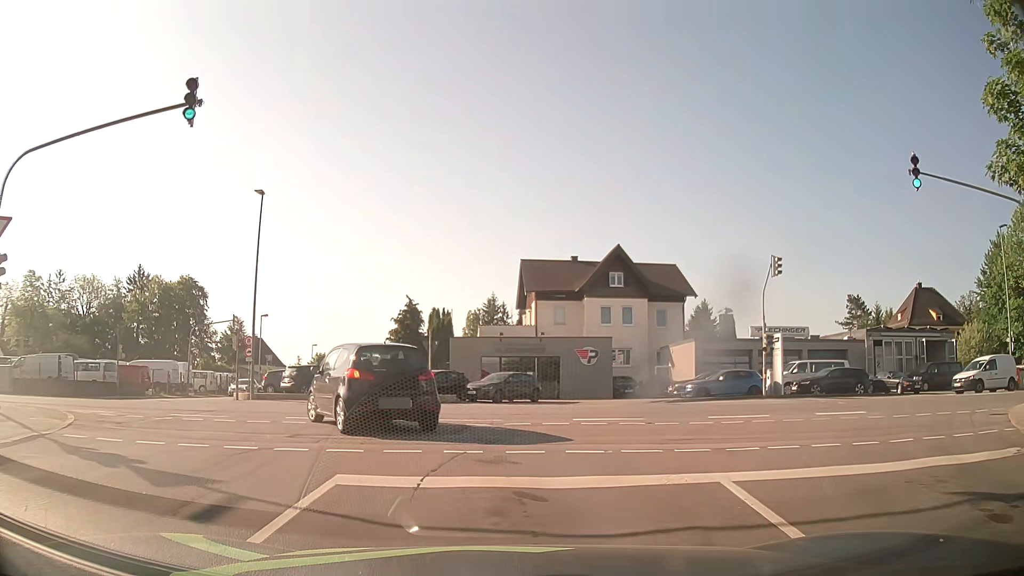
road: residential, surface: asphalt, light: Day
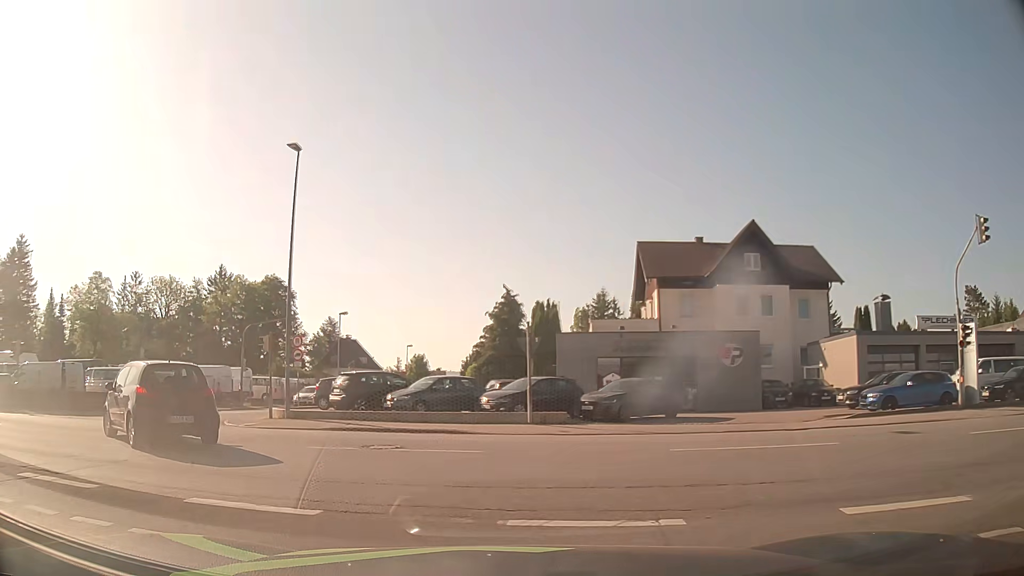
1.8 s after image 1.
(-0.4, +9.0) m; -9°
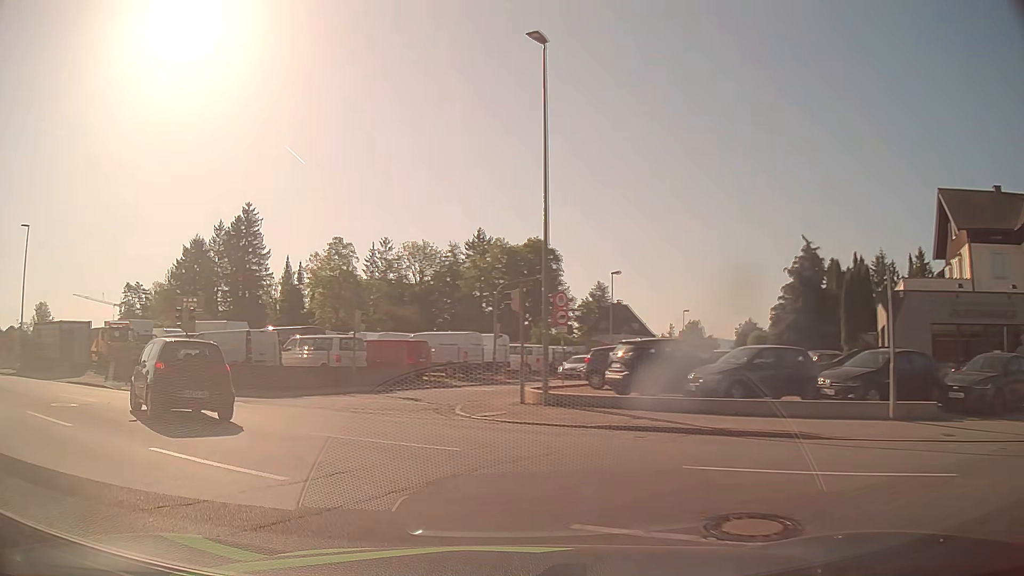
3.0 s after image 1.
(-1.3, +7.1) m; -21°
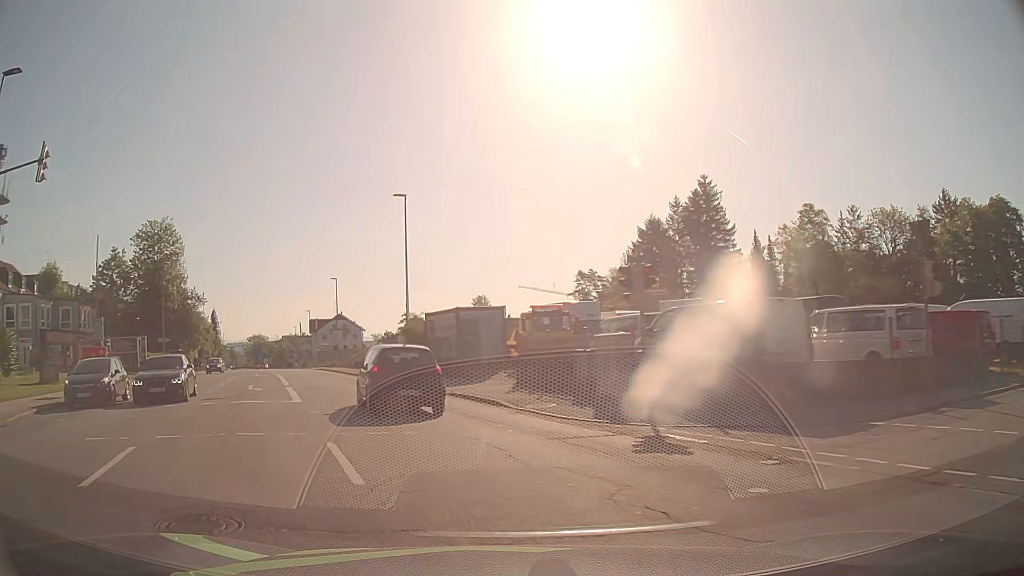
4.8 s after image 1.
(-4.3, +11.3) m; -39°
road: tertiary
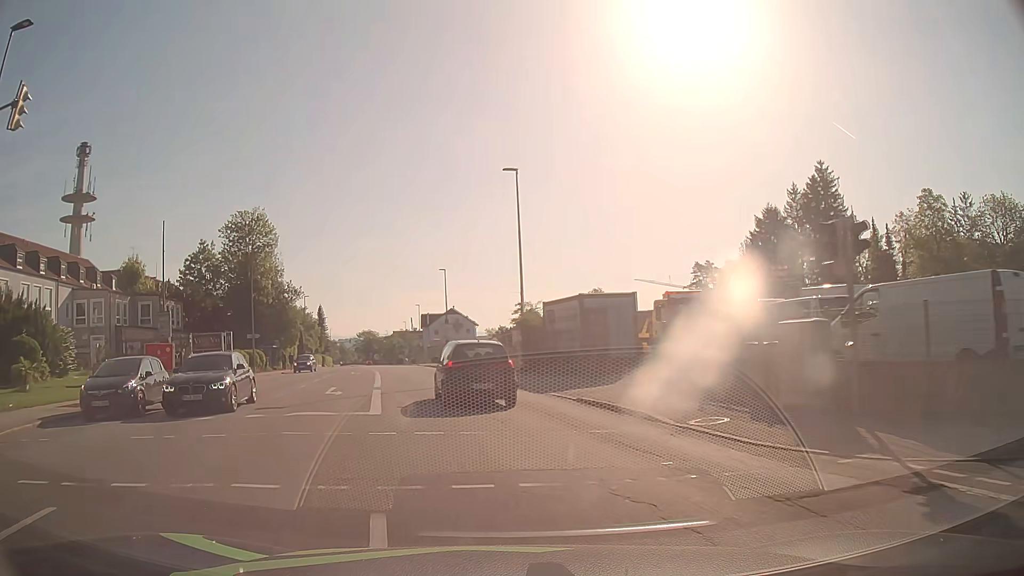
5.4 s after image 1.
(-0.5, +4.8) m; -11°
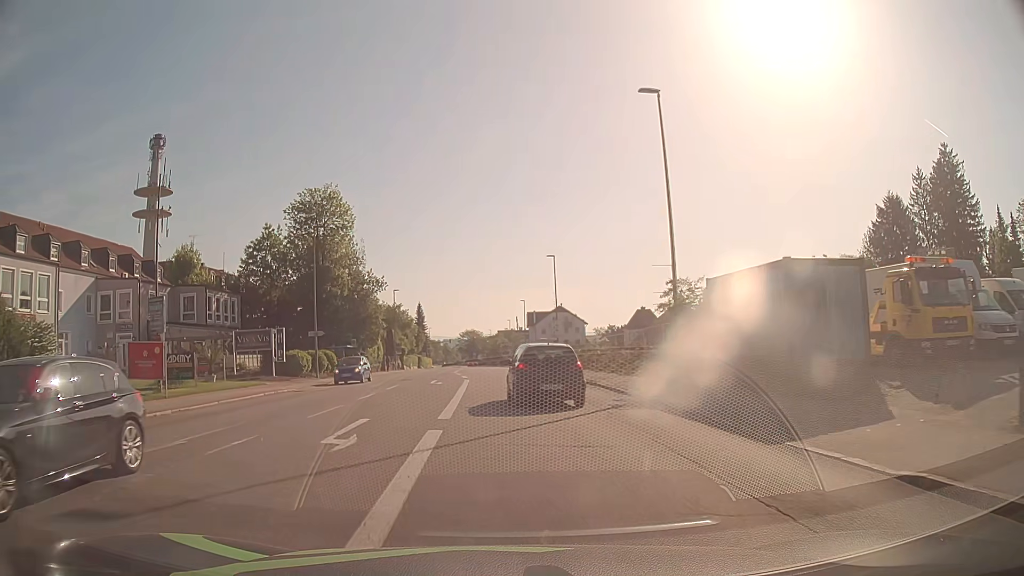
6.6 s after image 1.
(-1.2, +11.3) m; -10°
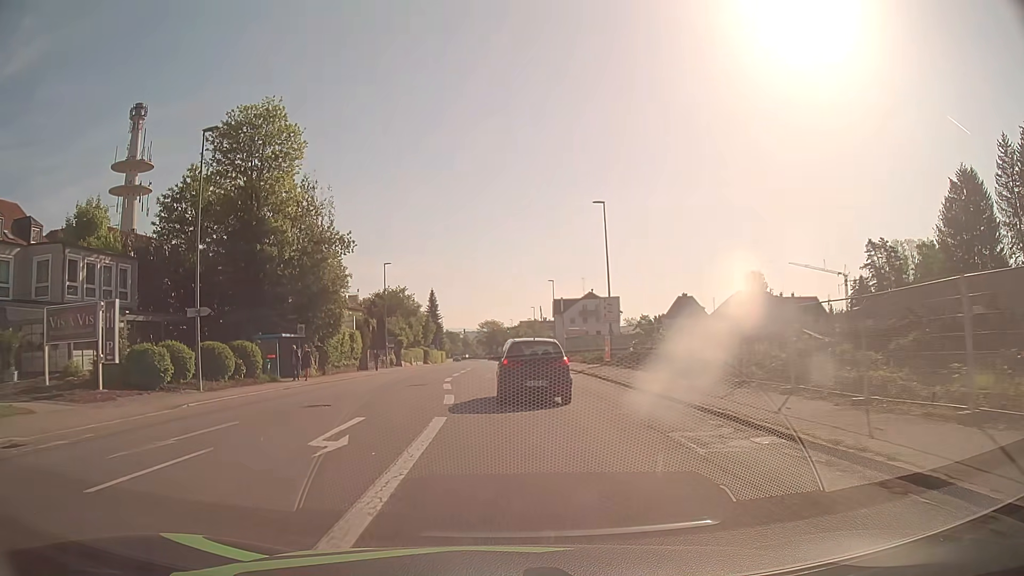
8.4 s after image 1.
(-0.2, +21.1) m; -2°
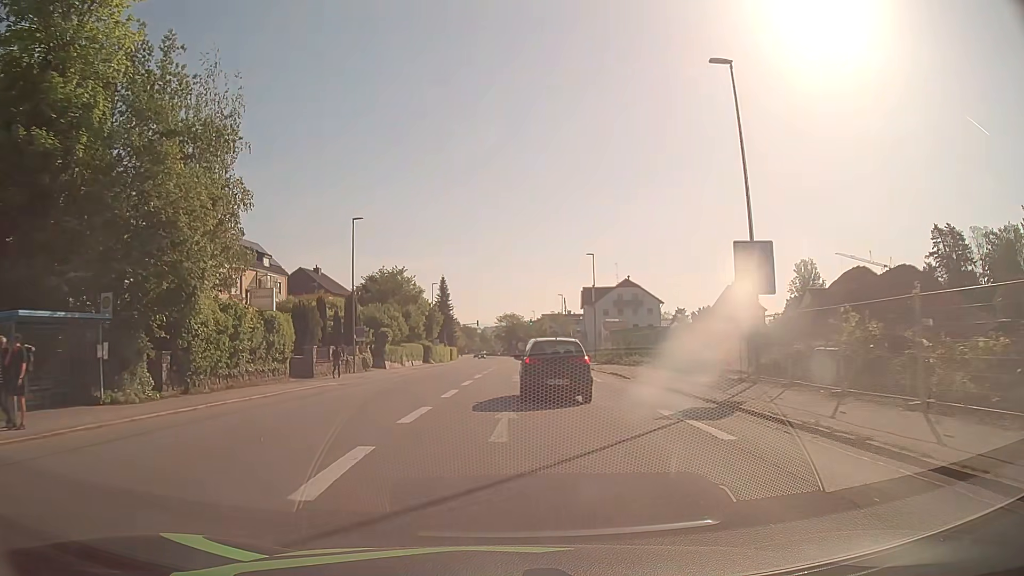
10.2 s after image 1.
(-0.5, +21.9) m; -2°
(0, +10) (0, +20) (0, +30) (0, +40) (0, +50) (+1, +60) (+1, +70) (+1, +80) (+2, +90) (+2, +100) m
